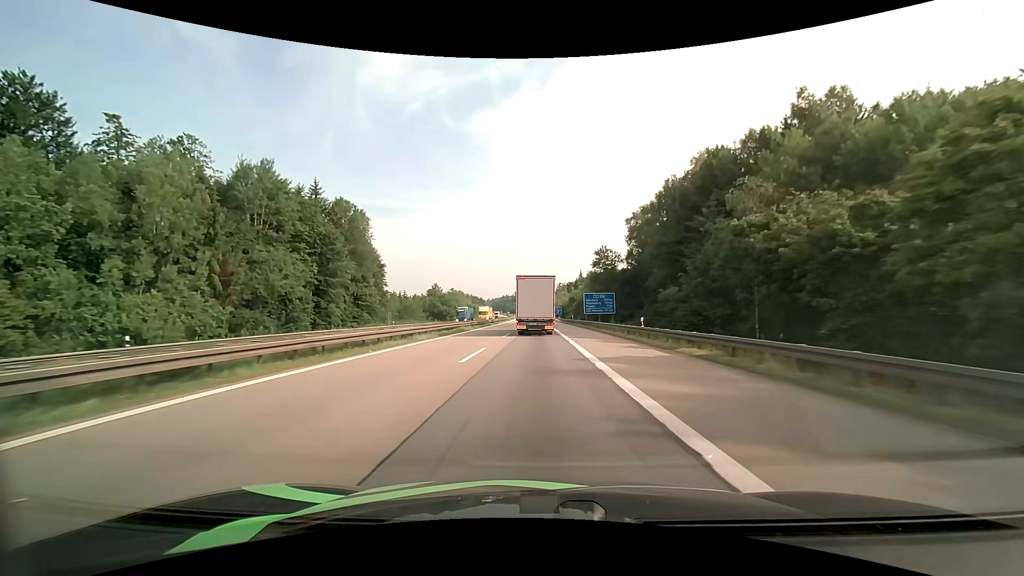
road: motorway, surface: asphalt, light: Day
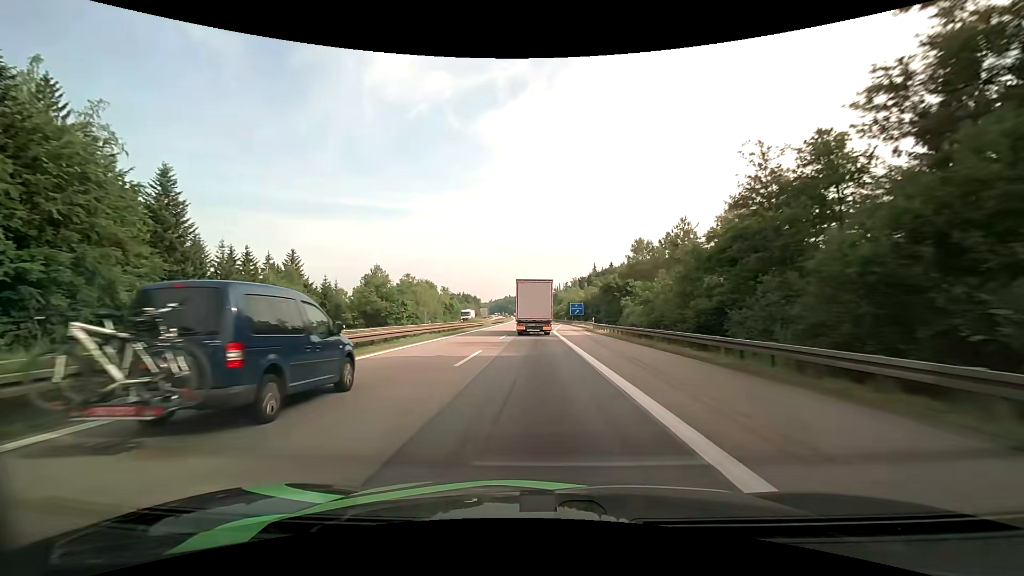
(-0.5, +72.9) m; -1°
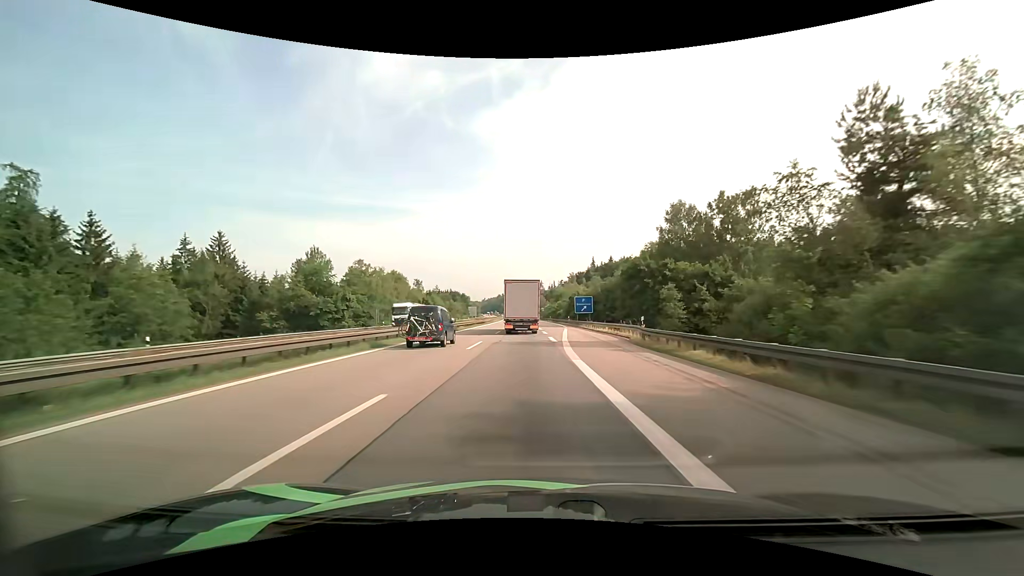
(+0.1, +29.3) m; +1°
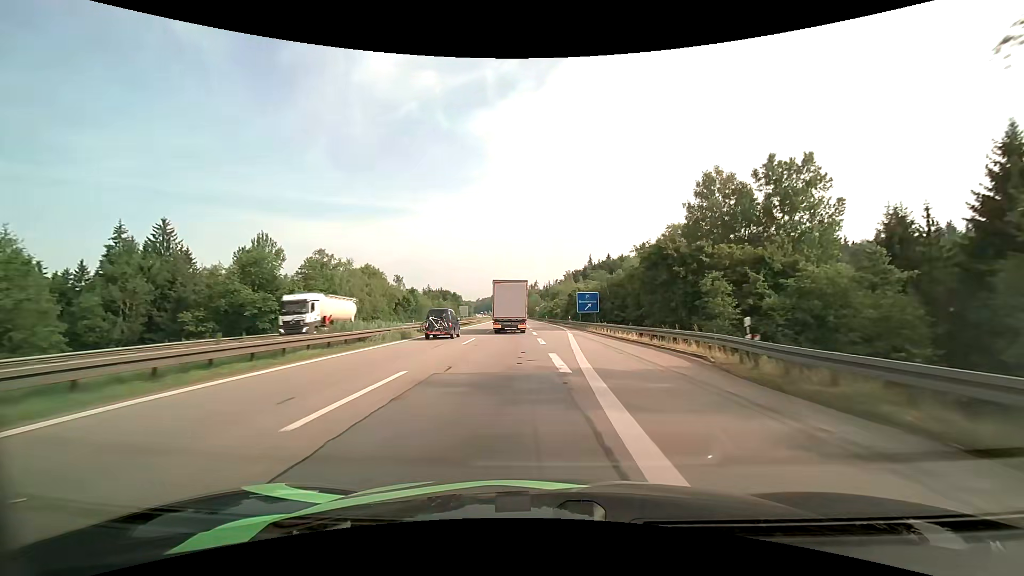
(+0.1, +14.6) m; 0°
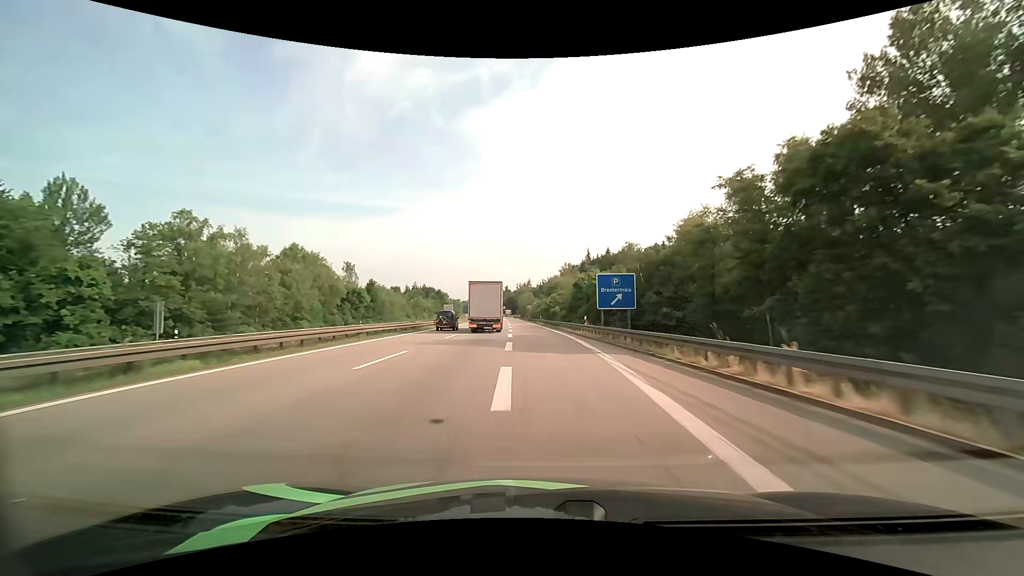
(+0.3, +29.0) m; +1°
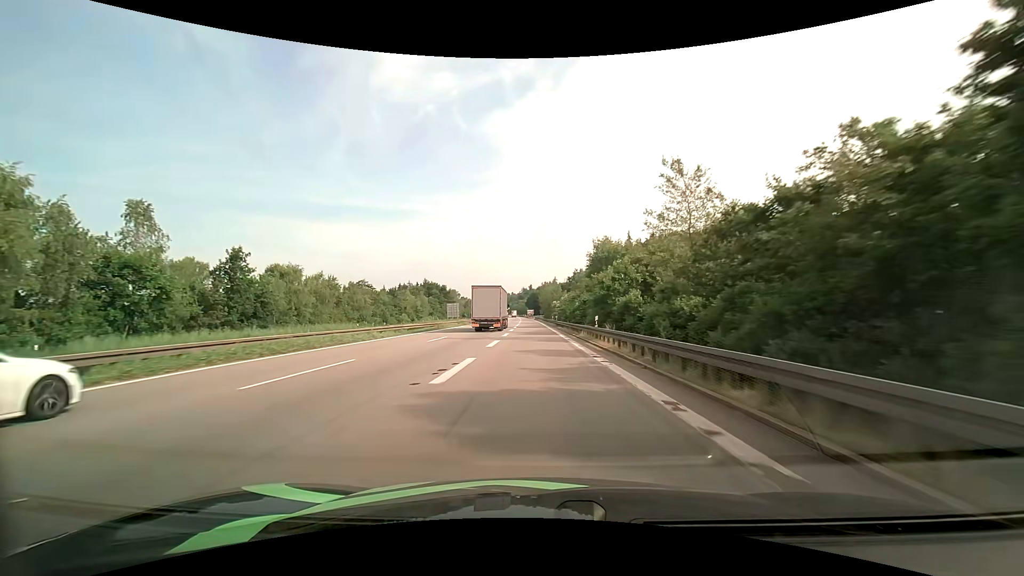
(-1.0, +57.0) m; -3°
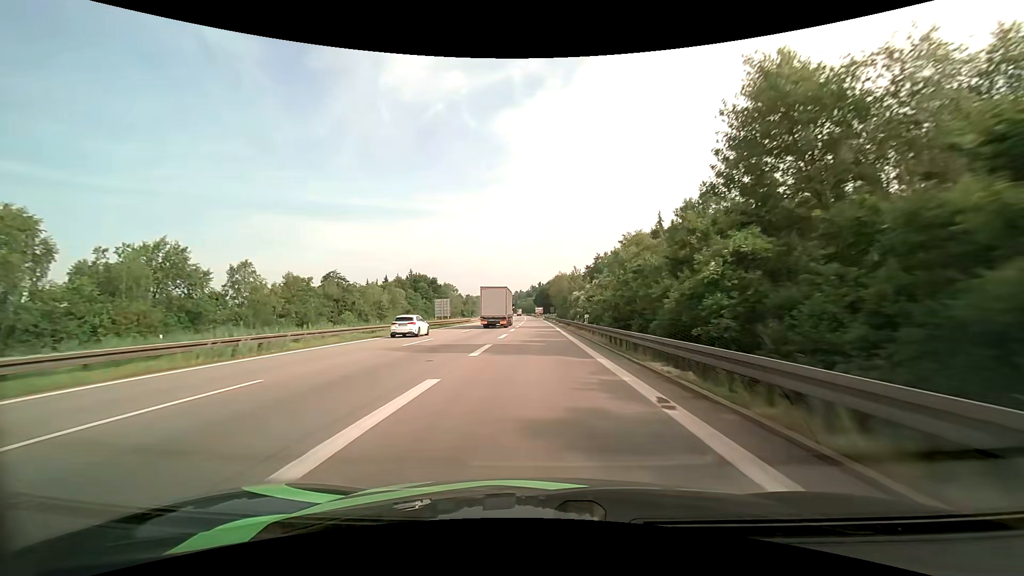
(-0.5, +41.5) m; -1°
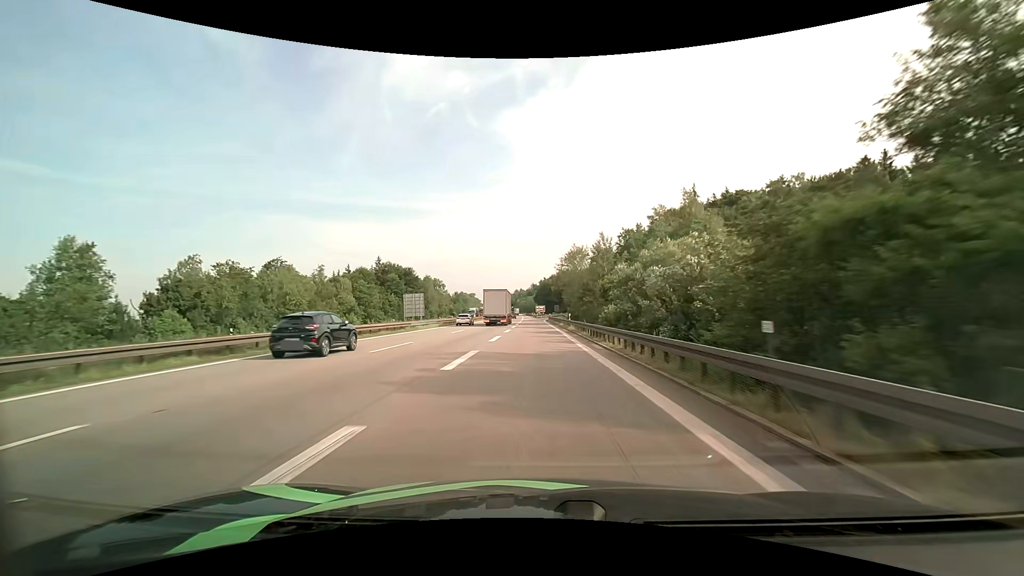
(-0.1, +40.1) m; 0°
(0, +10) (0, +20) (0, +30) (0, +40) (0, +50) (0, +60) (0, +70) (0, +80) (0, +90) (0, +100) m
